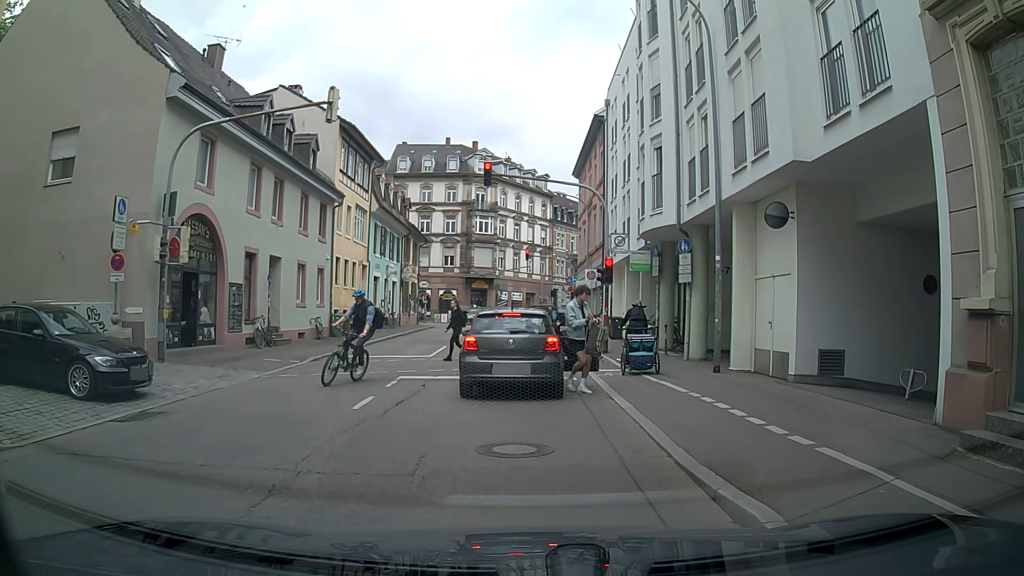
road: unclassified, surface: asphalt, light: Day
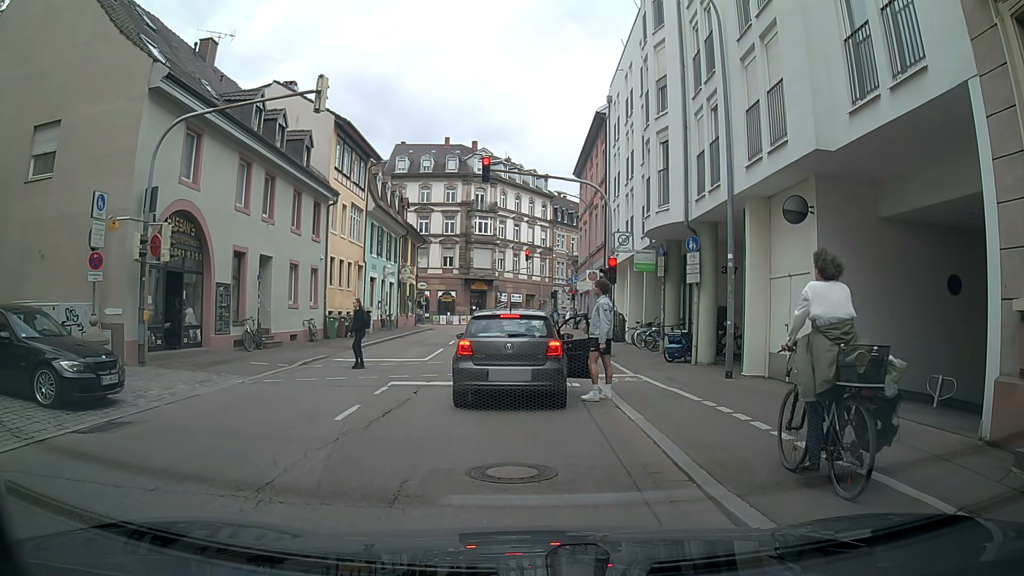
(0.0, +0.9) m; 0°
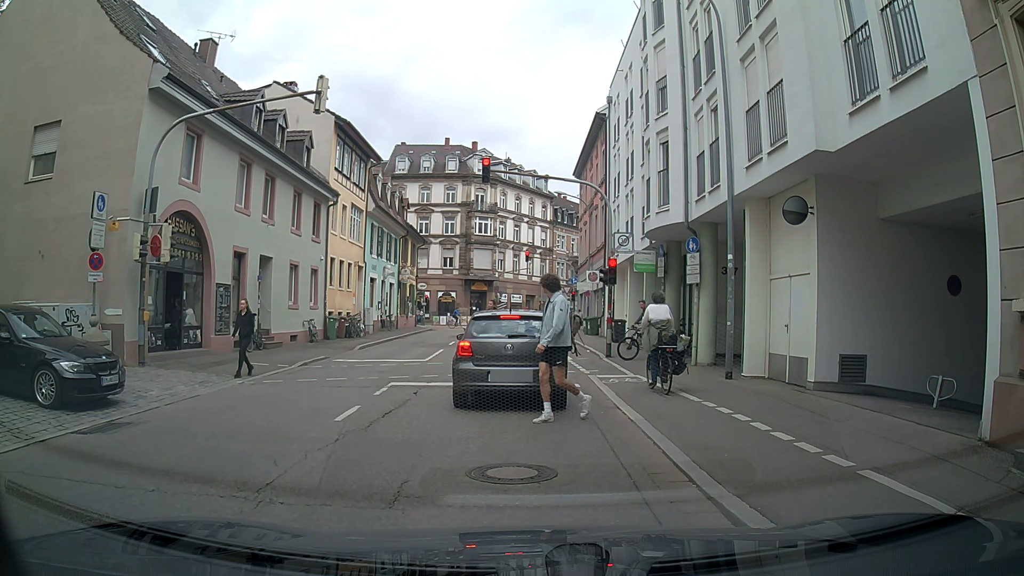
(0.0, +0.1) m; 0°
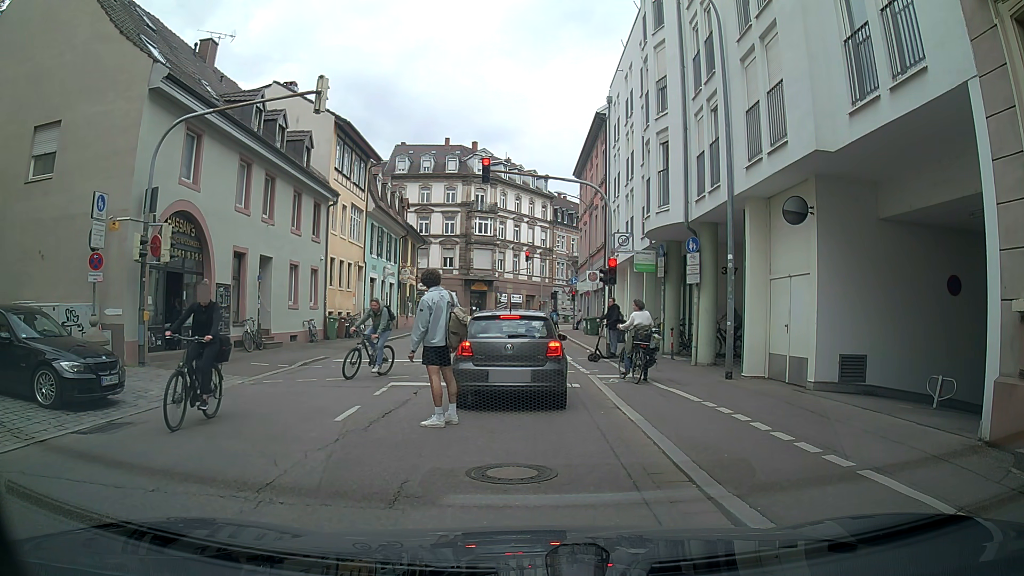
(0.0, 0.0) m; 0°
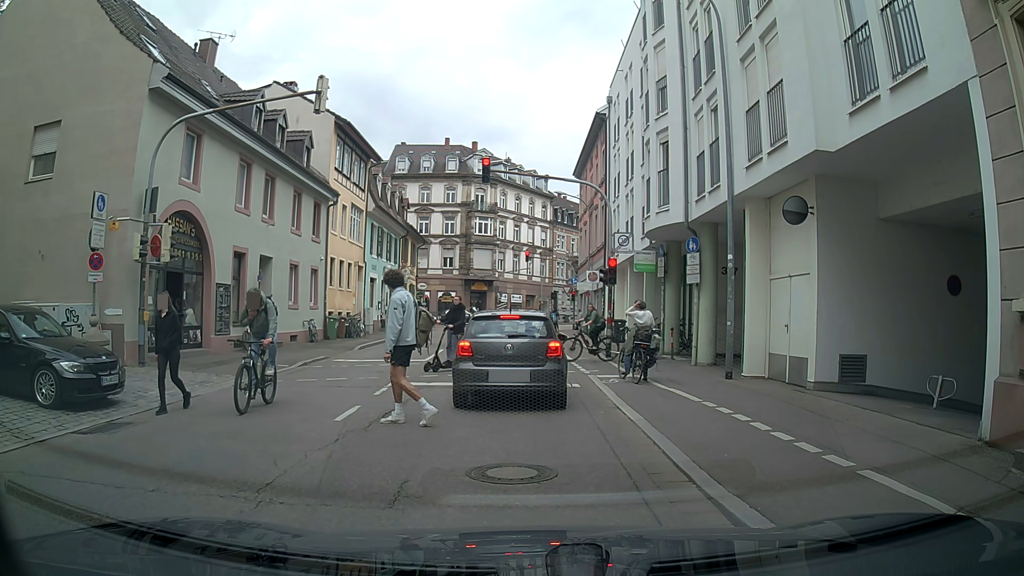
(0.0, 0.0) m; 0°
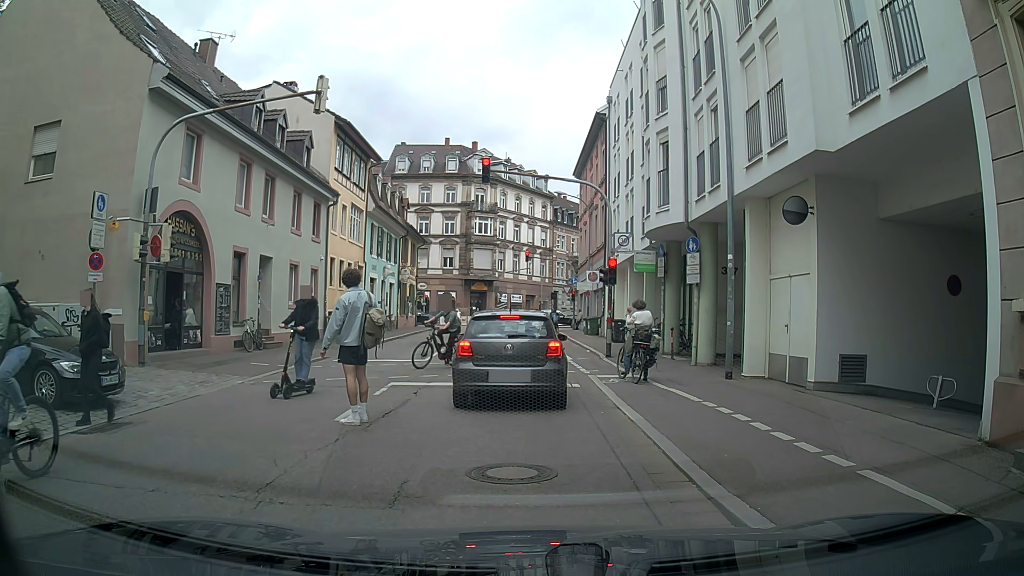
(0.0, 0.0) m; 0°
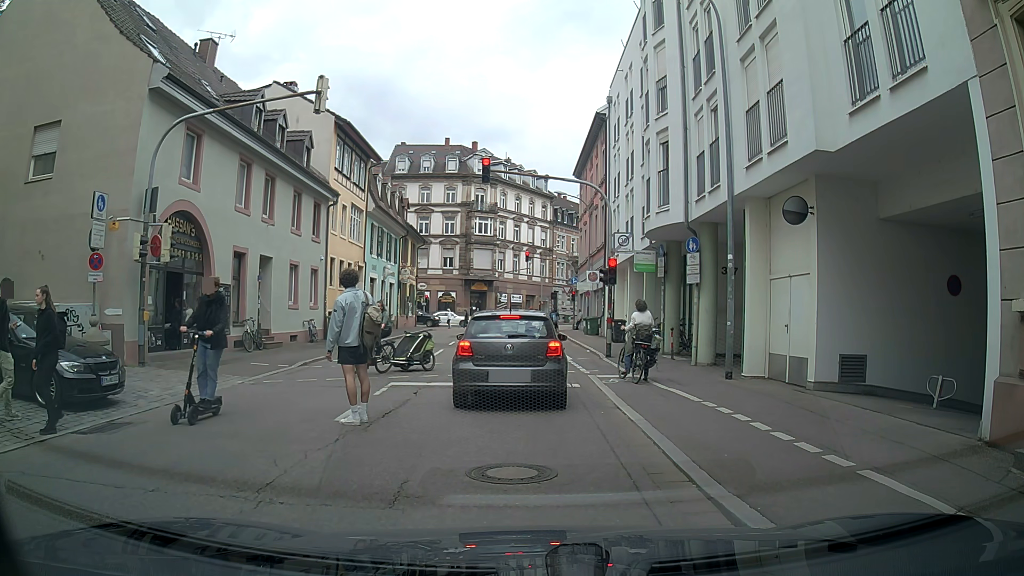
(0.0, 0.0) m; 0°
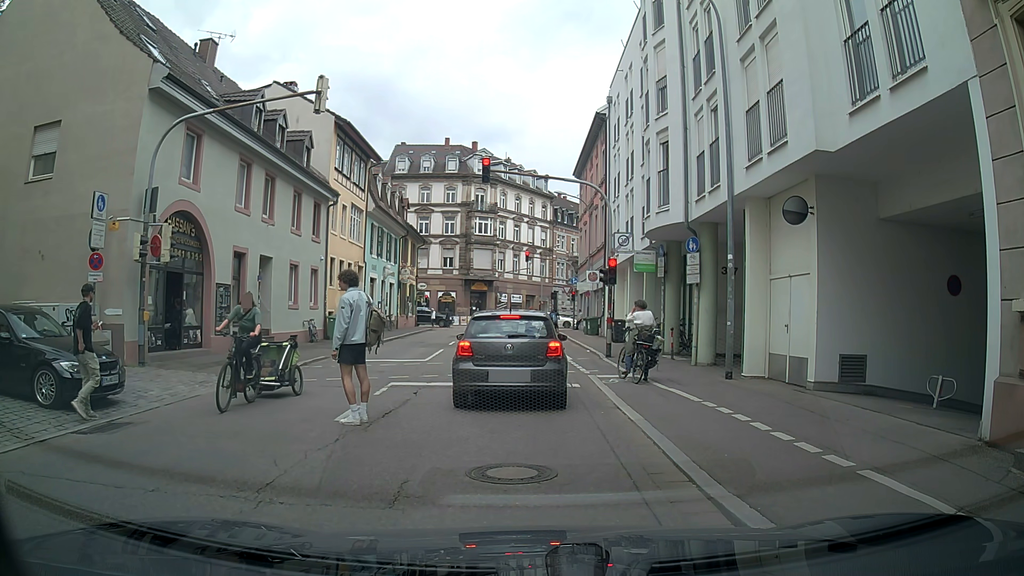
(0.0, 0.0) m; 0°
